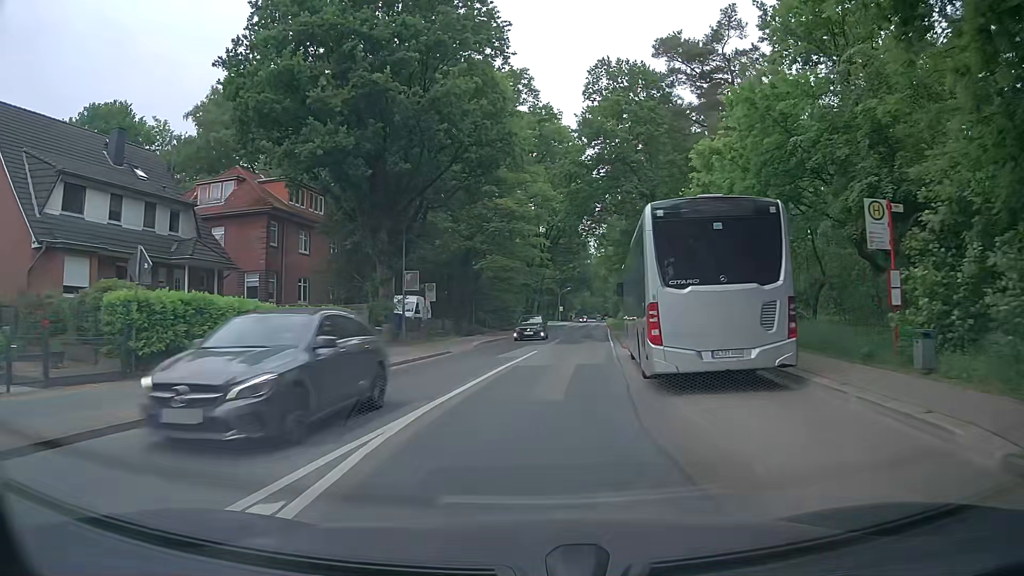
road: secondary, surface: asphalt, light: Day
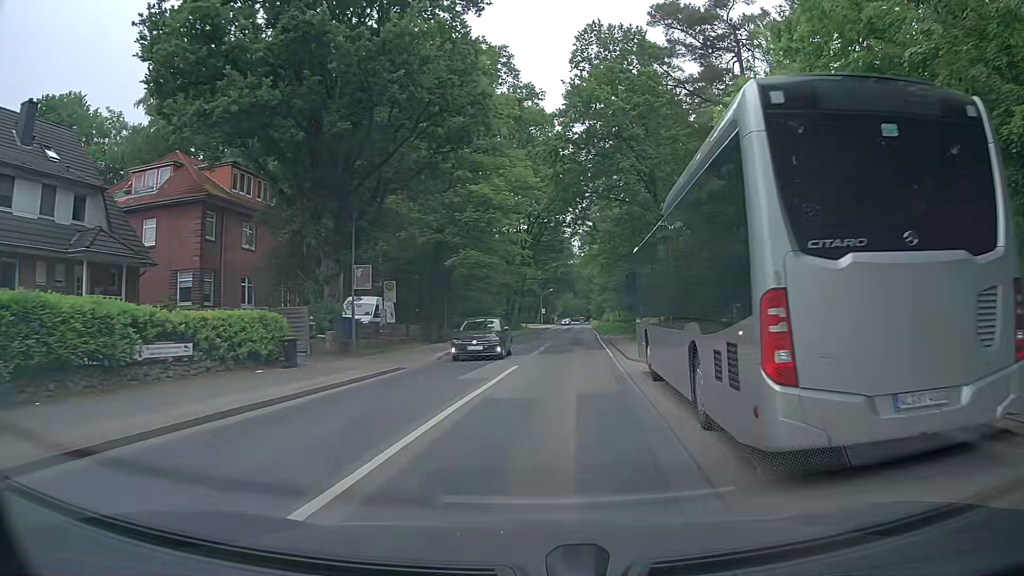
(+0.2, +6.2) m; +3°
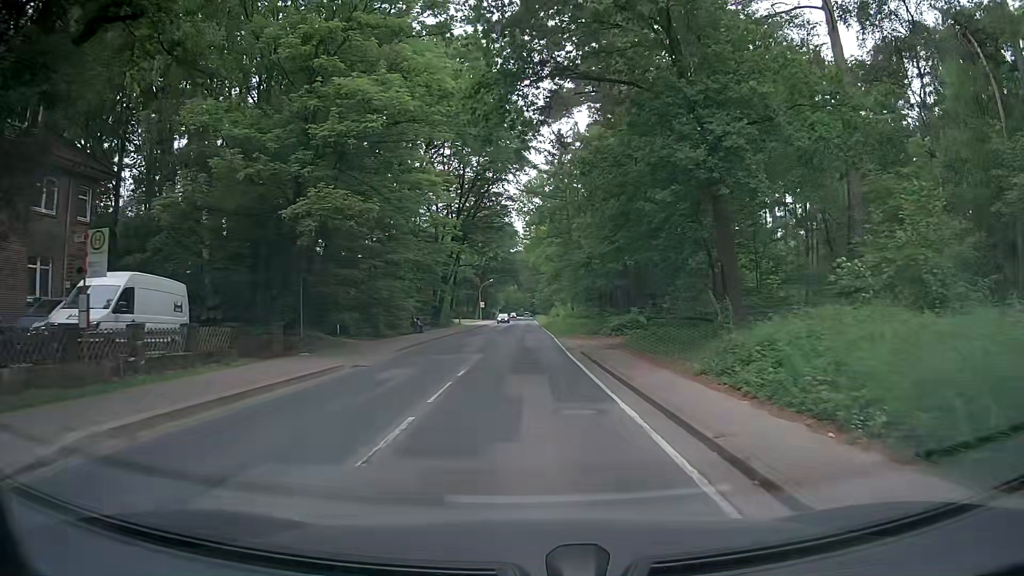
(+1.0, +19.2) m; +5°
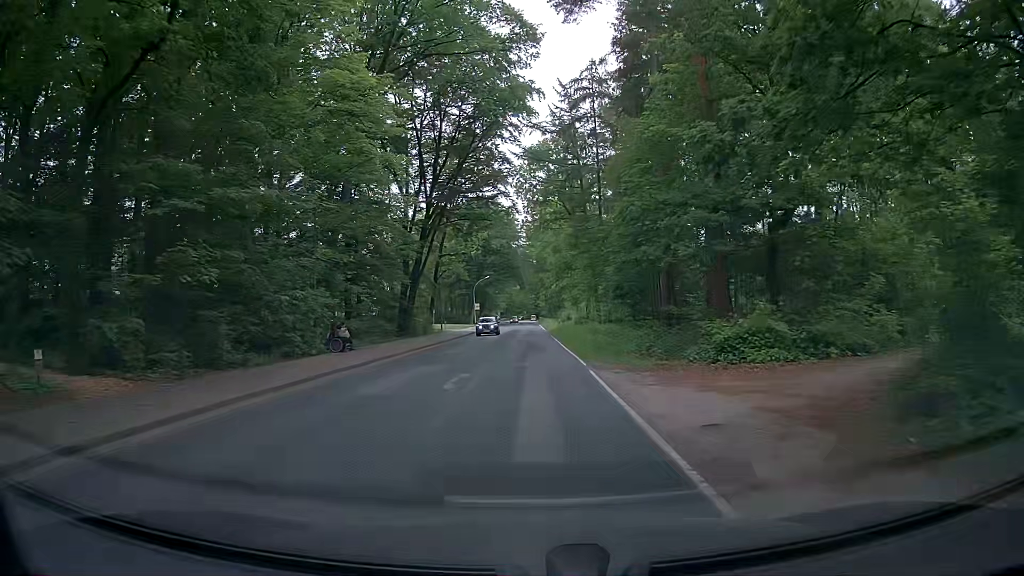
(0.0, +20.9) m; 0°
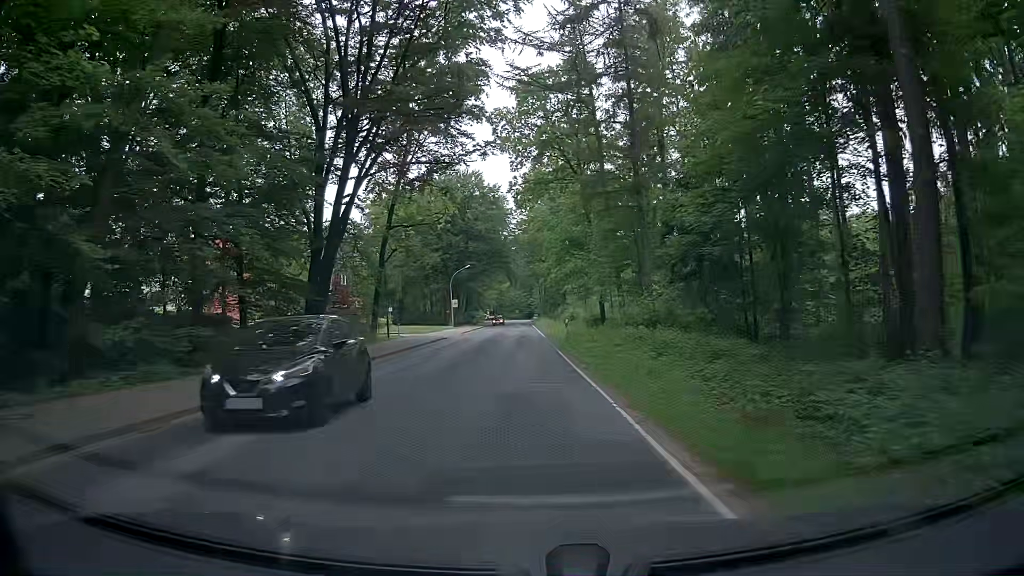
(0.0, +22.2) m; 0°
